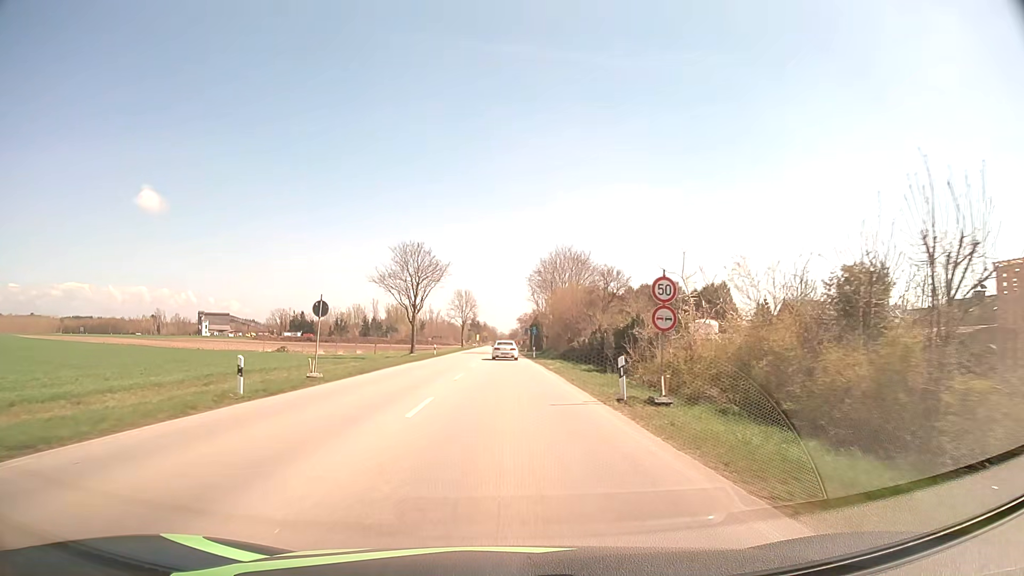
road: secondary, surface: asphalt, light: Day
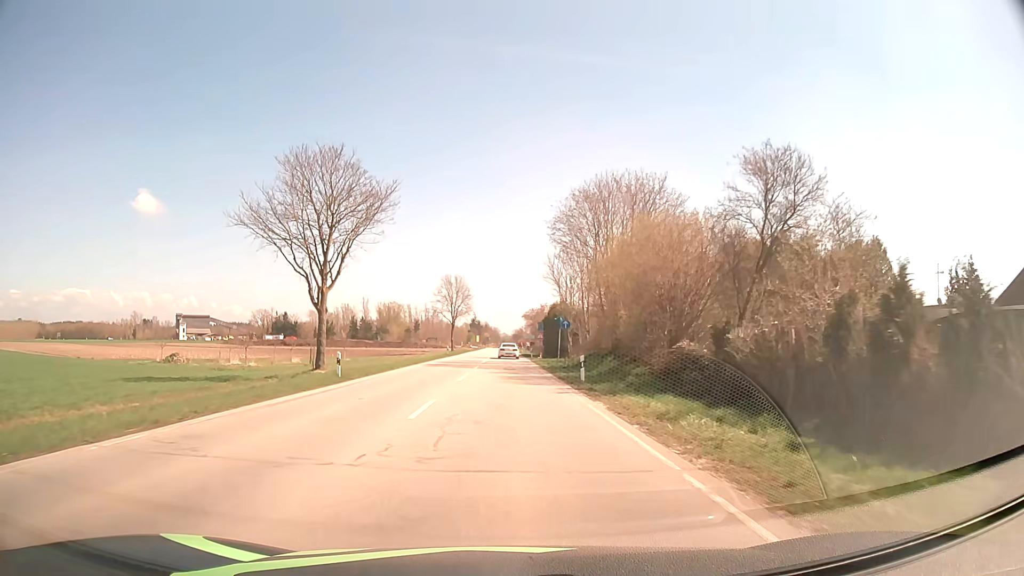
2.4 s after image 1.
(-0.2, +35.6) m; 0°
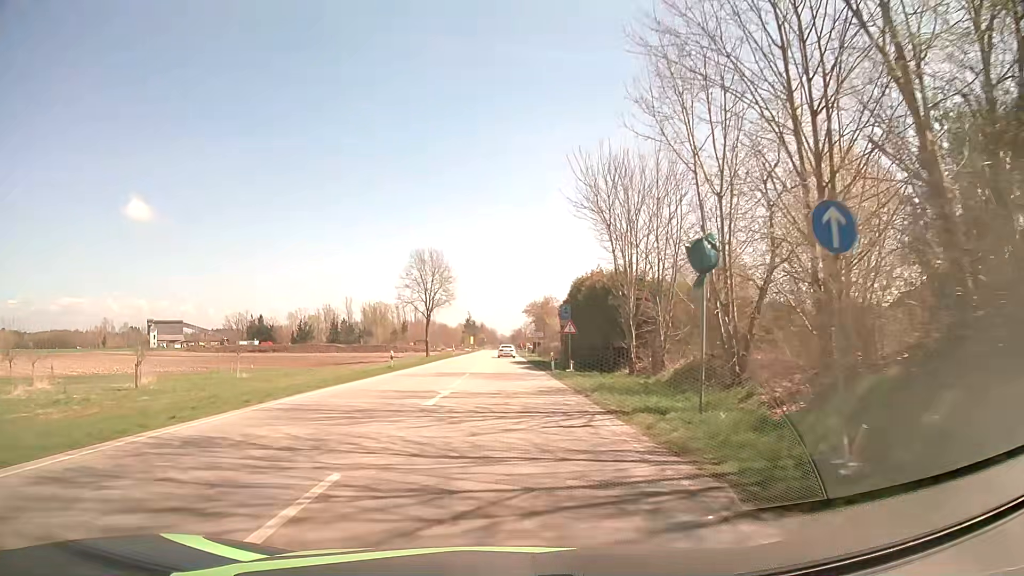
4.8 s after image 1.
(0.0, +33.1) m; 0°
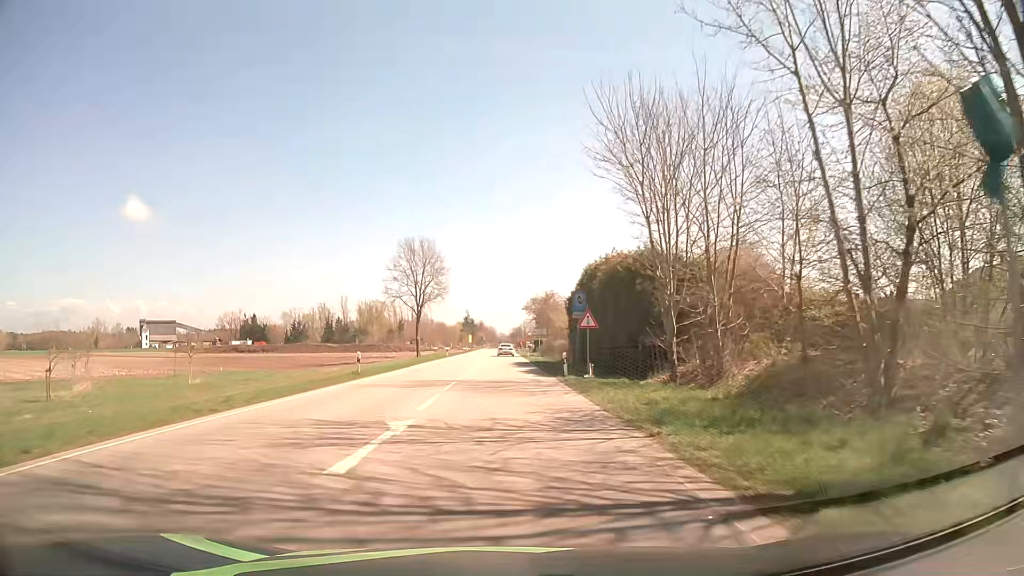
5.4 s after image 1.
(0.0, +8.1) m; 0°
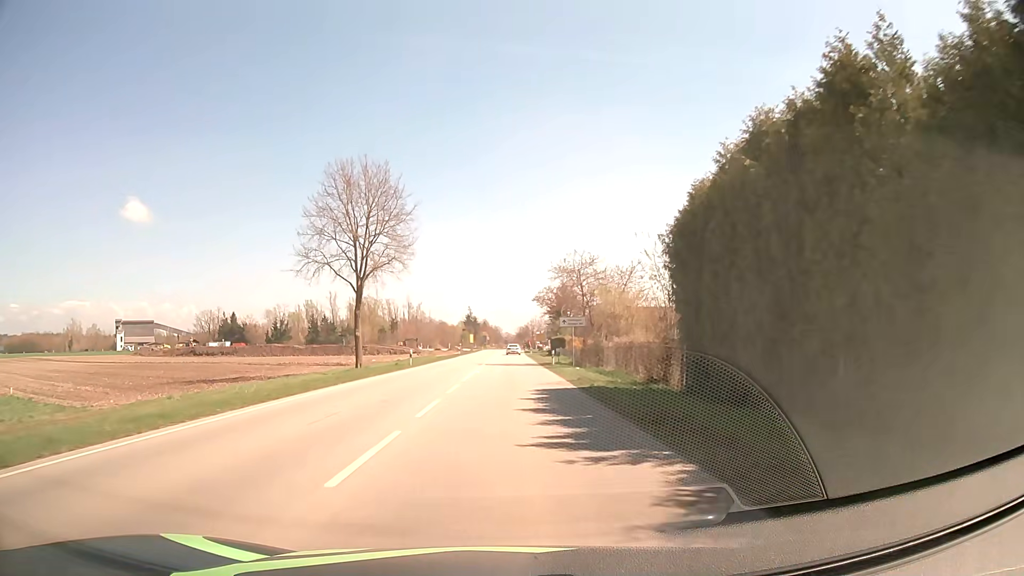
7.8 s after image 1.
(-0.2, +31.5) m; 0°
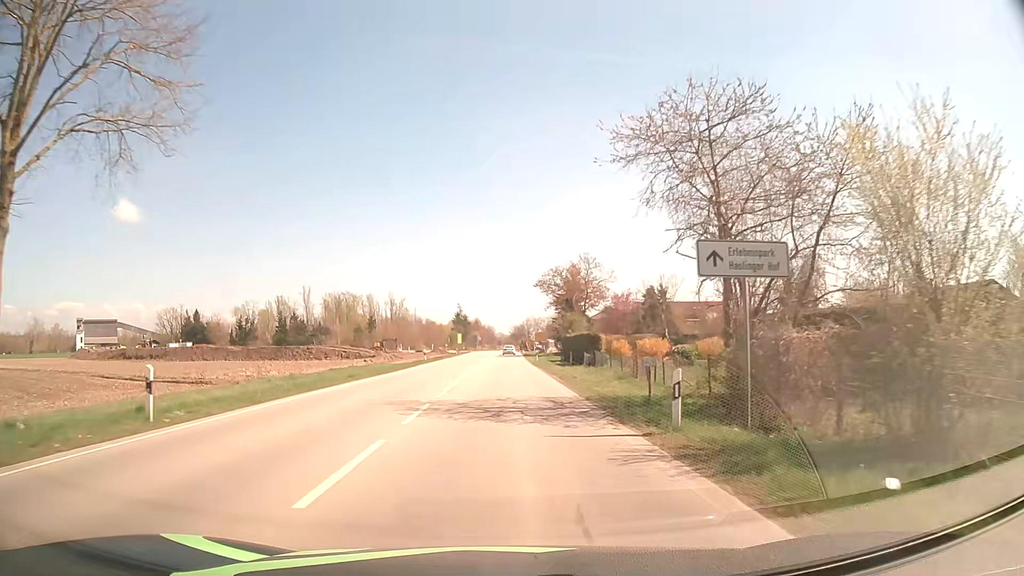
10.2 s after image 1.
(+0.1, +31.0) m; 0°
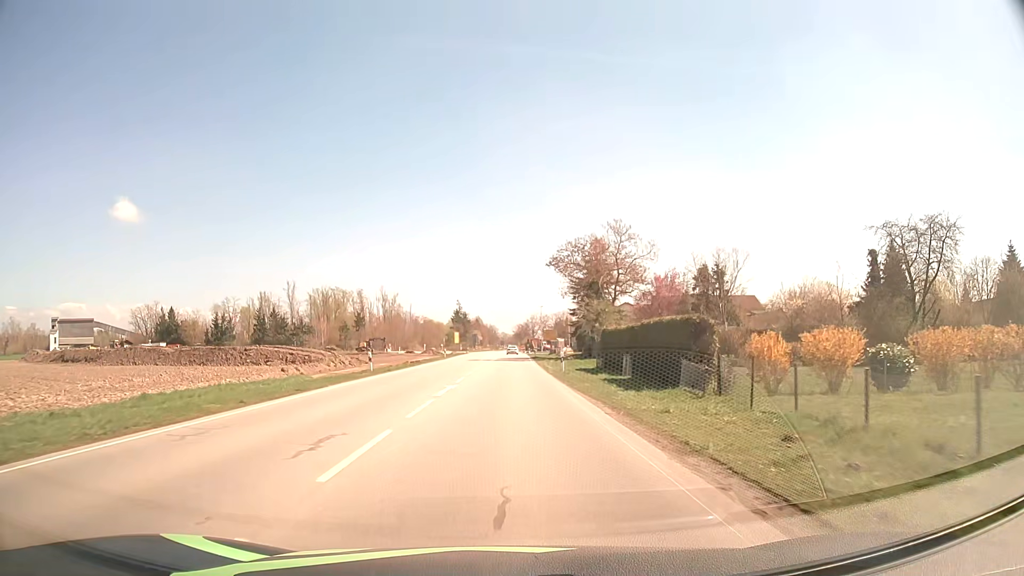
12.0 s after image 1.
(0.0, +23.2) m; 0°
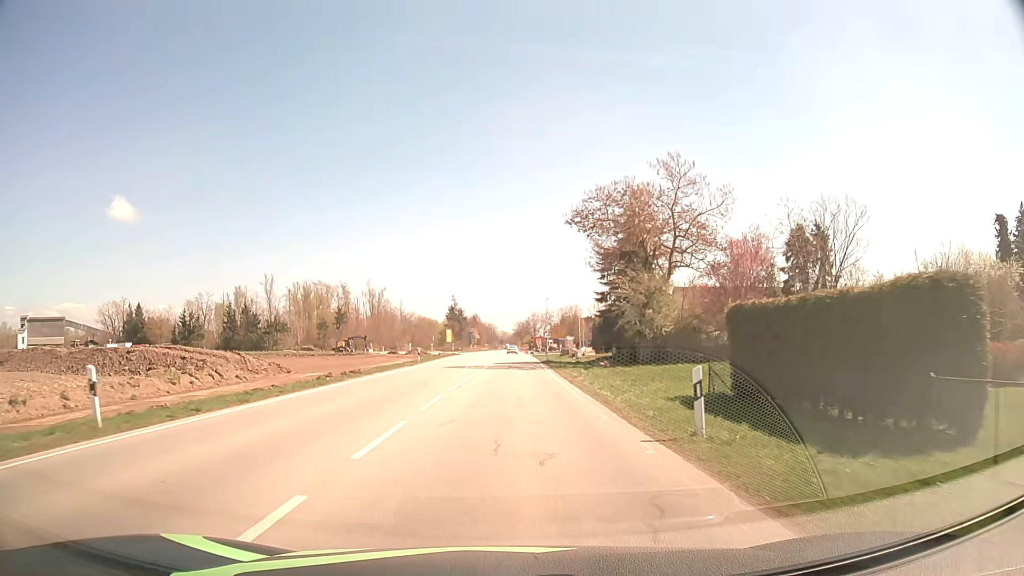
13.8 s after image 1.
(0.0, +22.9) m; 0°
(0, +10) (0, +20) (0, +30) (0, +40) (0, +50) (0, +60) (0, +70) (0, +80) (0, +90) (+1, +100) m
